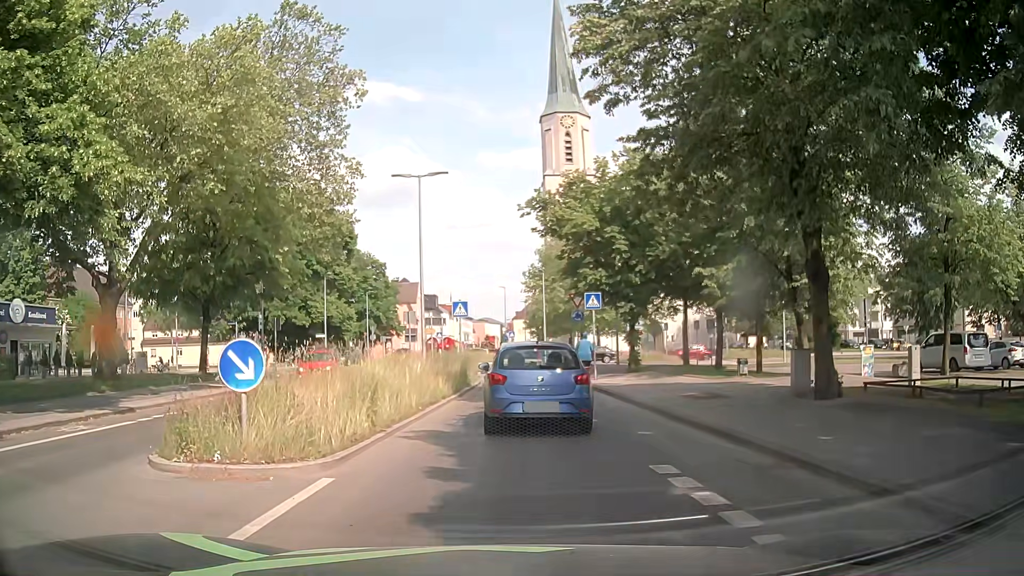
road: secondary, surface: asphalt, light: Day
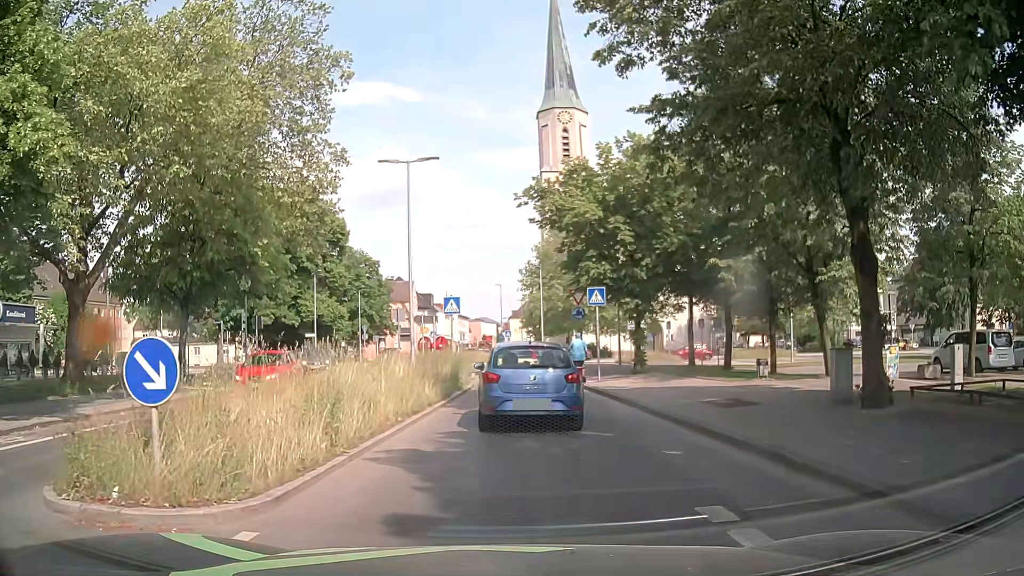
(0.0, +2.2) m; -1°
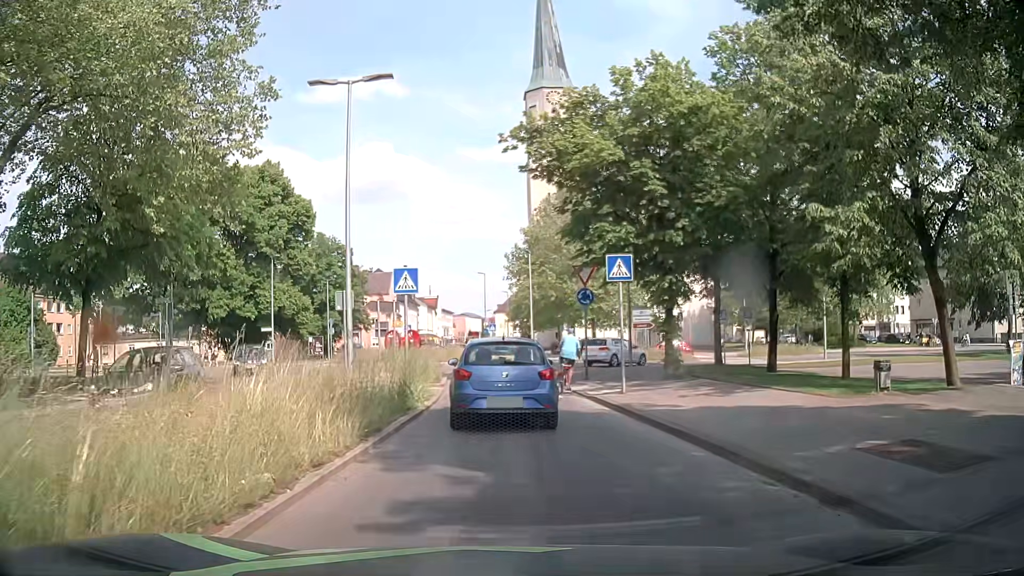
(+0.1, +7.6) m; 0°
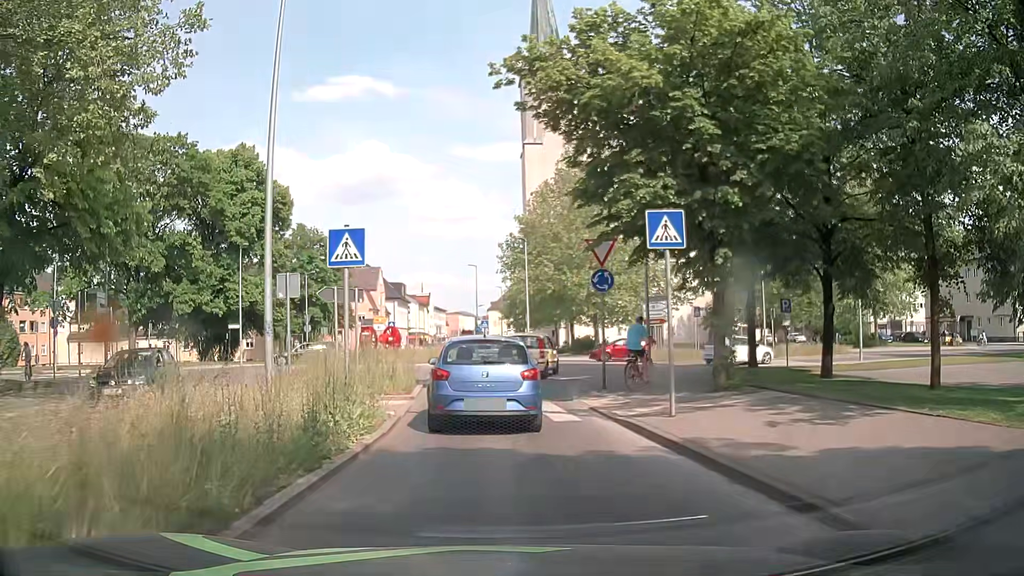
(+0.1, +5.3) m; +1°
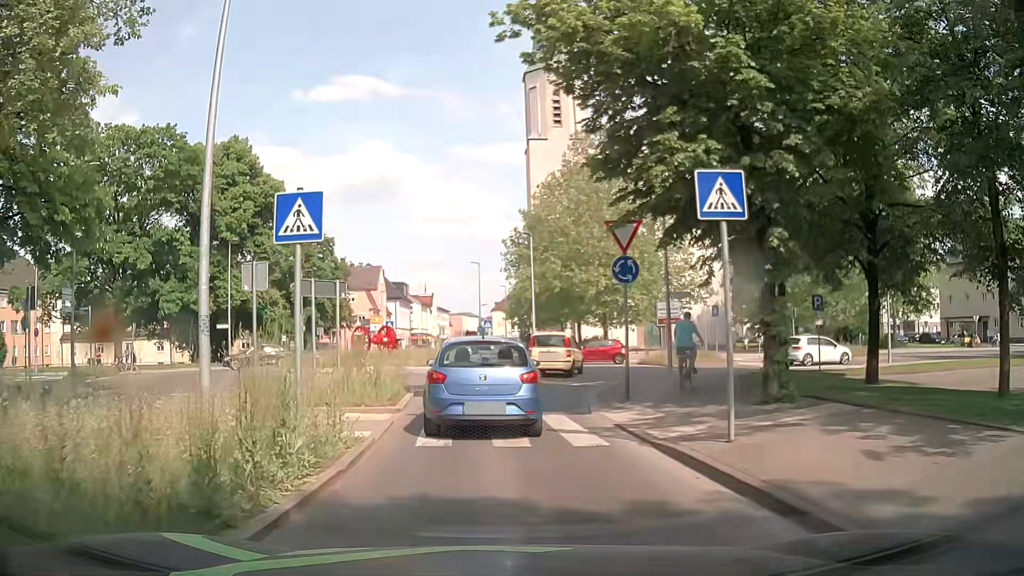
(0.0, +2.7) m; 0°
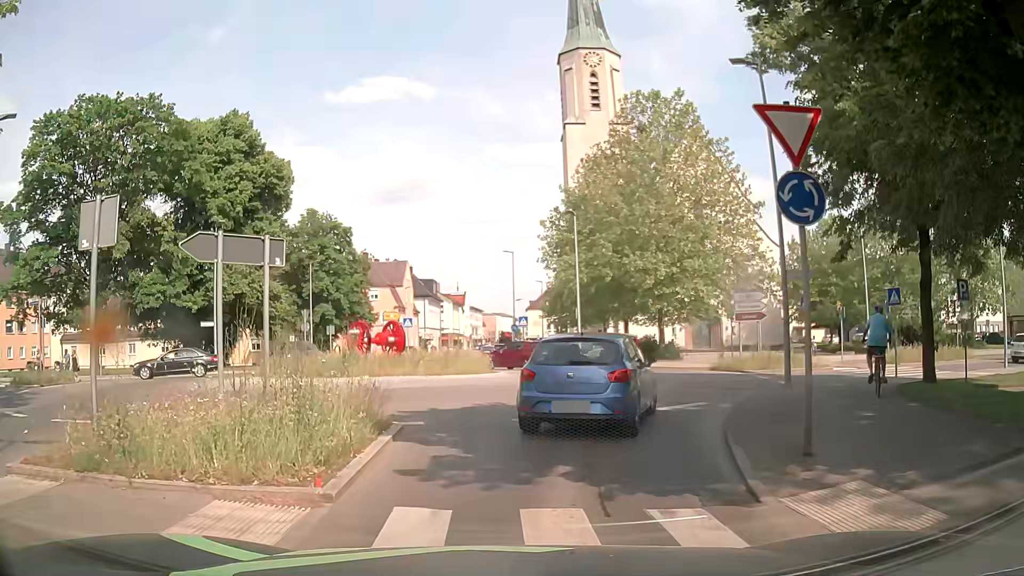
(-0.1, +7.3) m; -2°
